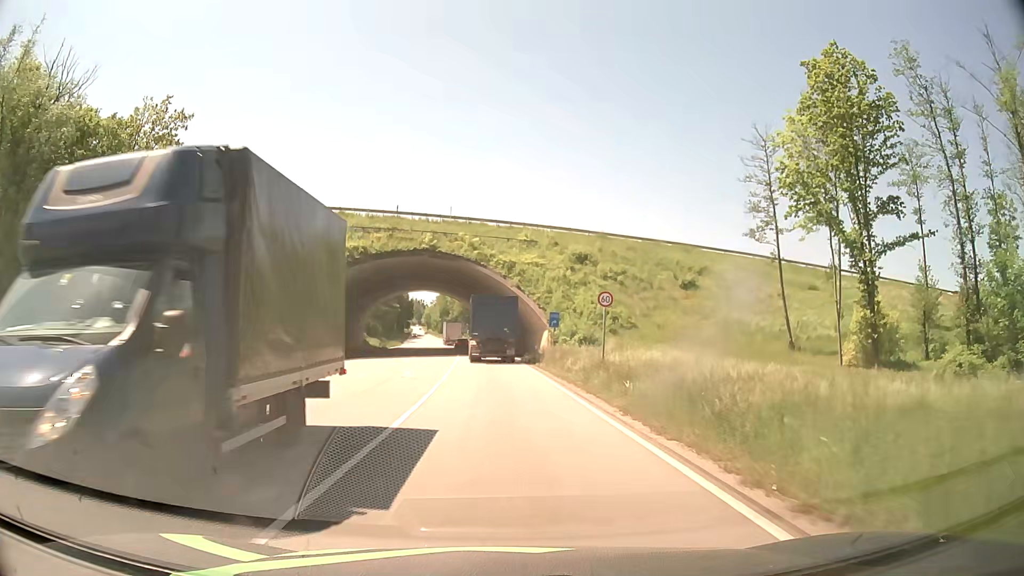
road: primary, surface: asphalt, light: Day
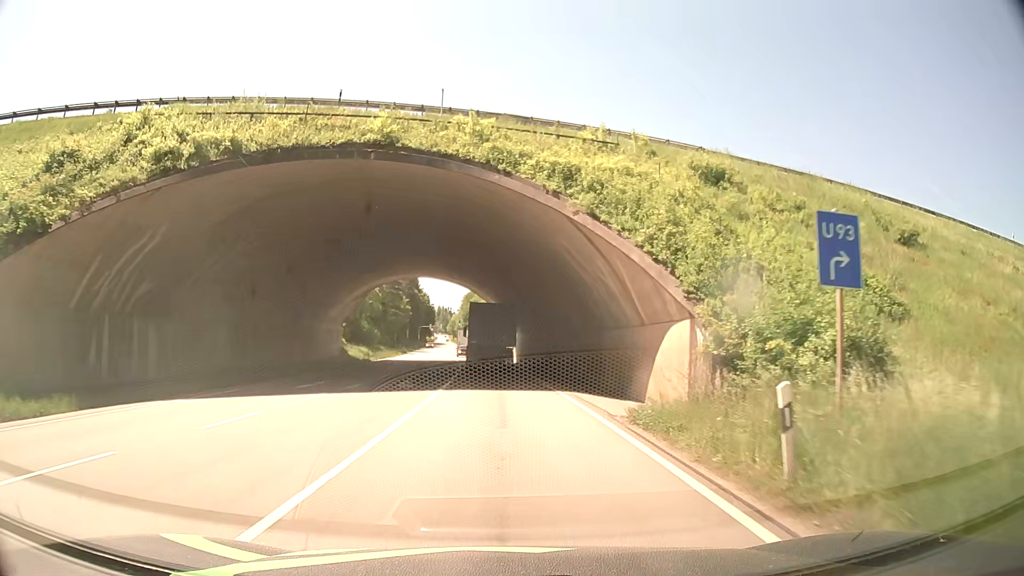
(-0.7, +32.0) m; -3°
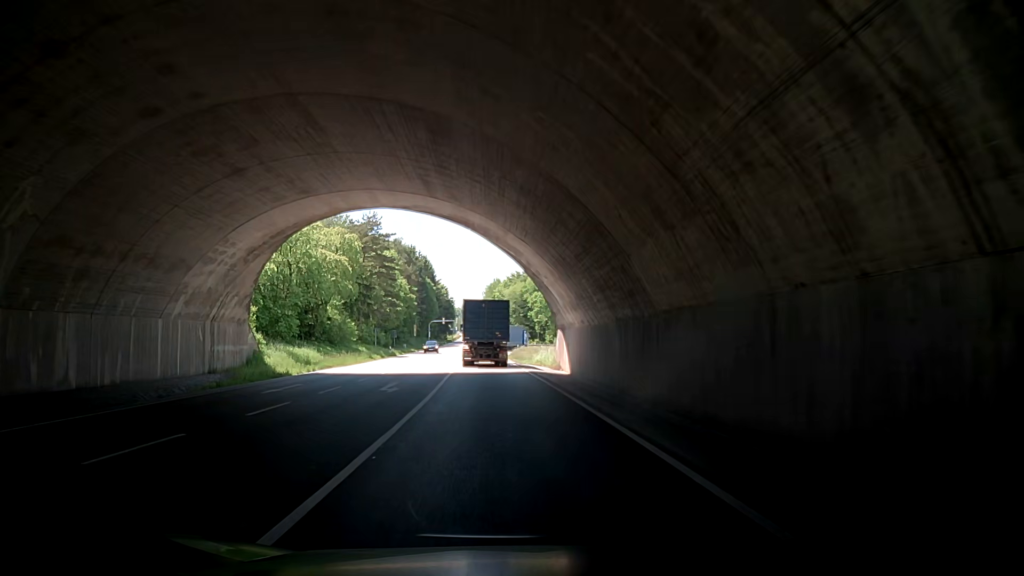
(-1.1, +34.2) m; -6°
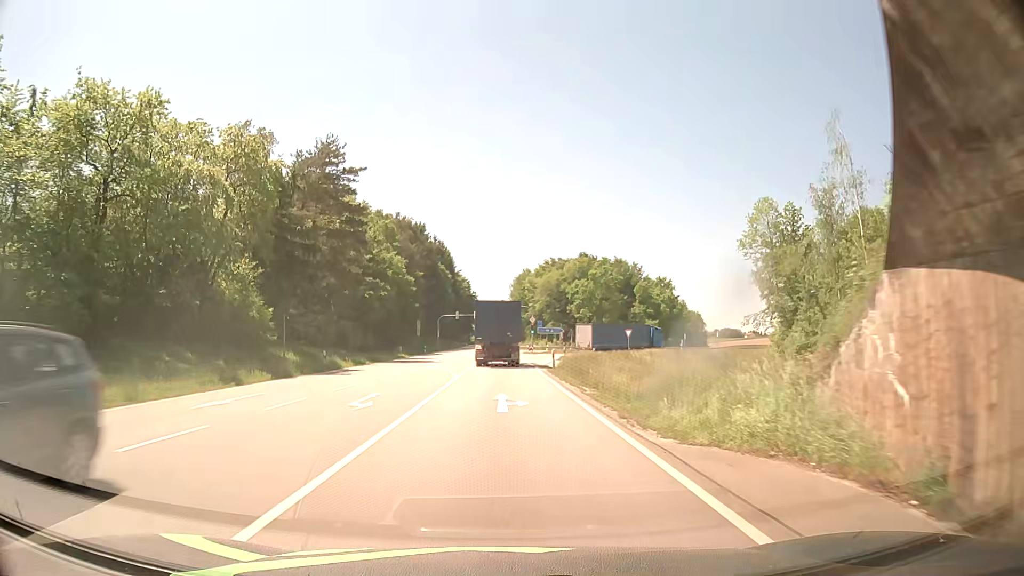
(-0.8, +35.4) m; +1°
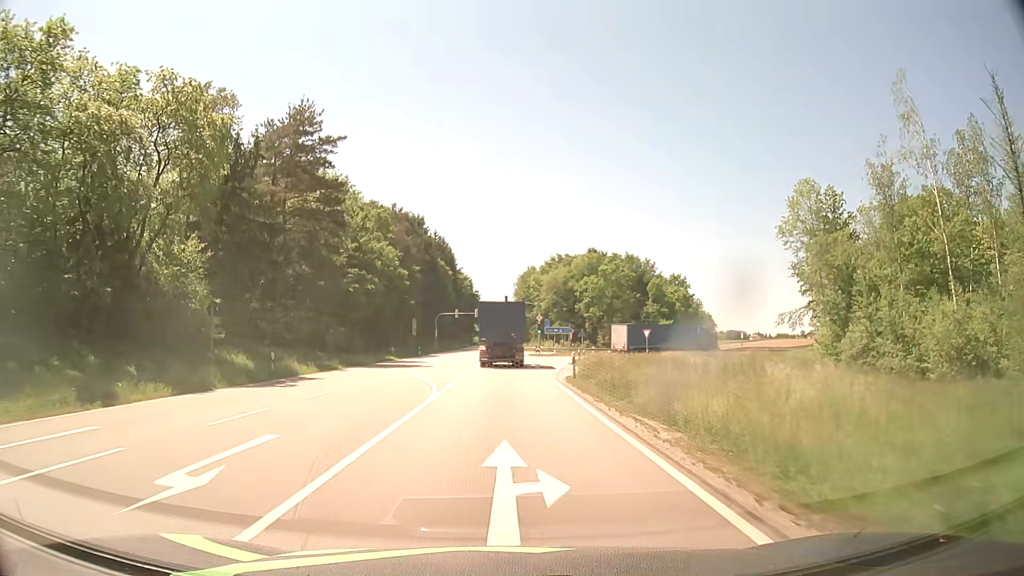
(0.0, +9.0) m; 0°
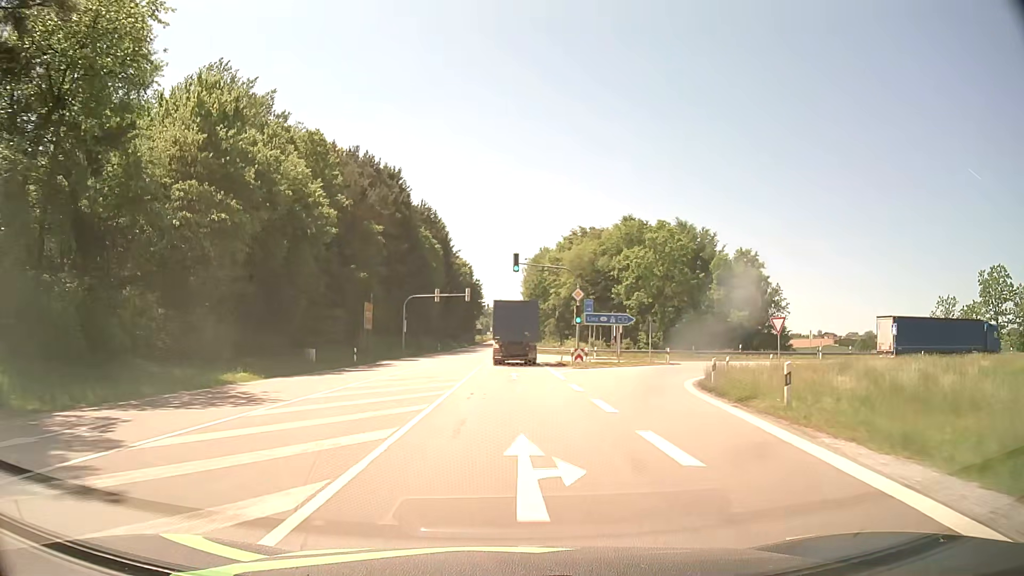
(-0.3, +36.0) m; -1°
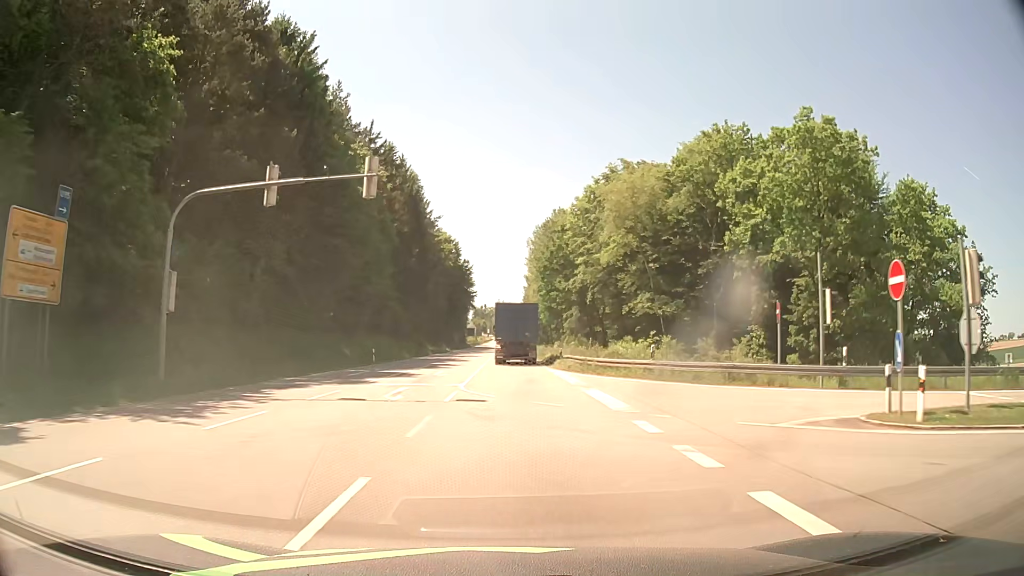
(-0.1, +45.4) m; 0°
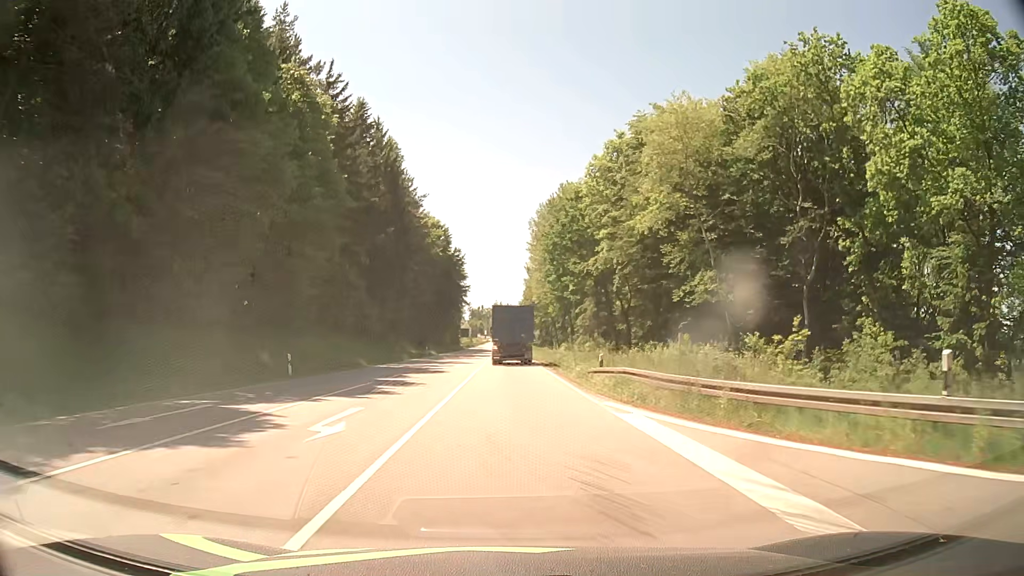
(-0.1, +18.2) m; 0°
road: secondary
(0, +10) (0, +20) (0, +30) (0, +40) (0, +50) (0, +60) (0, +70) (0, +80) (0, +90) (0, +100) m
